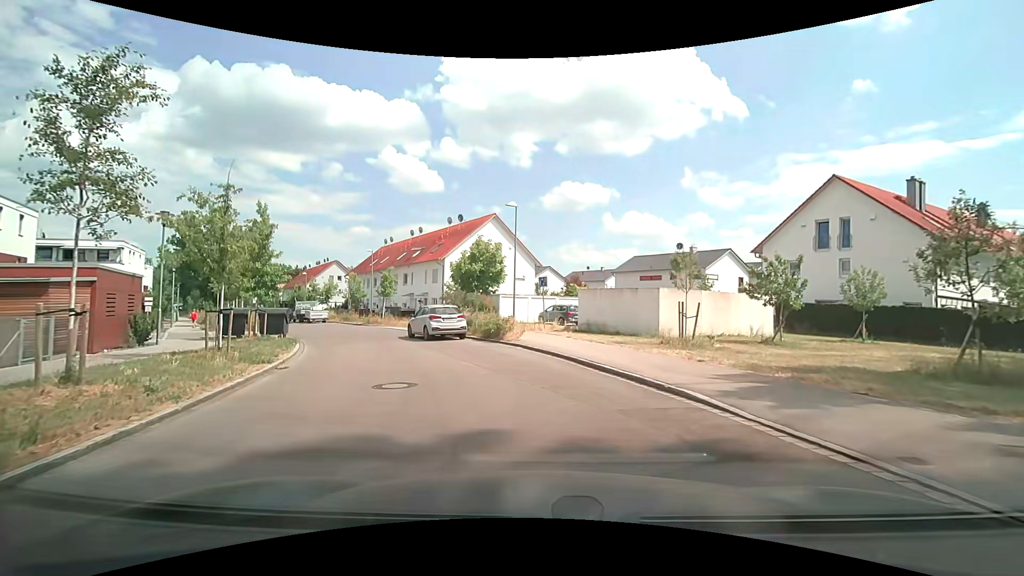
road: residential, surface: asphalt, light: Day
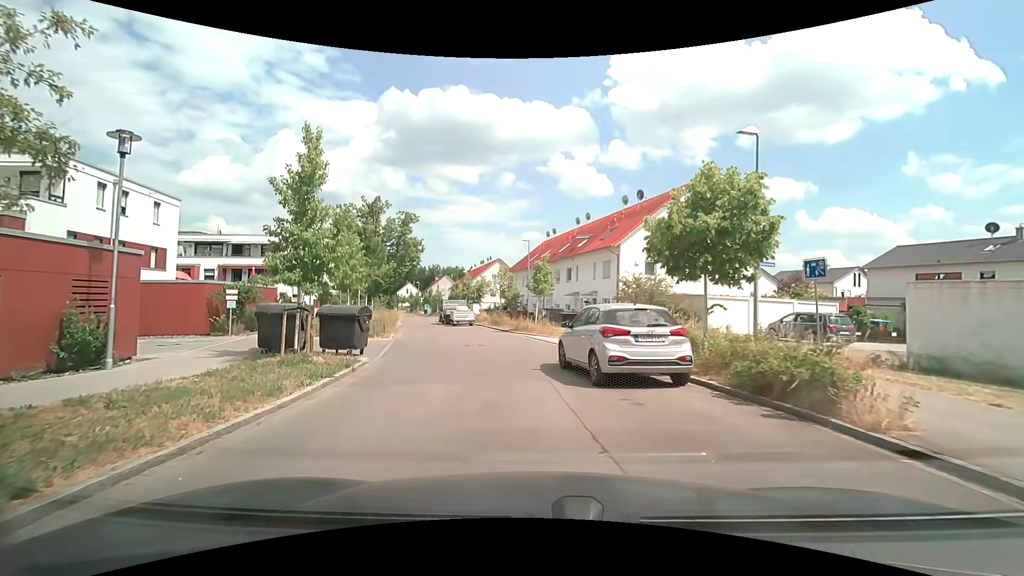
(-2.0, +11.7) m; -18°
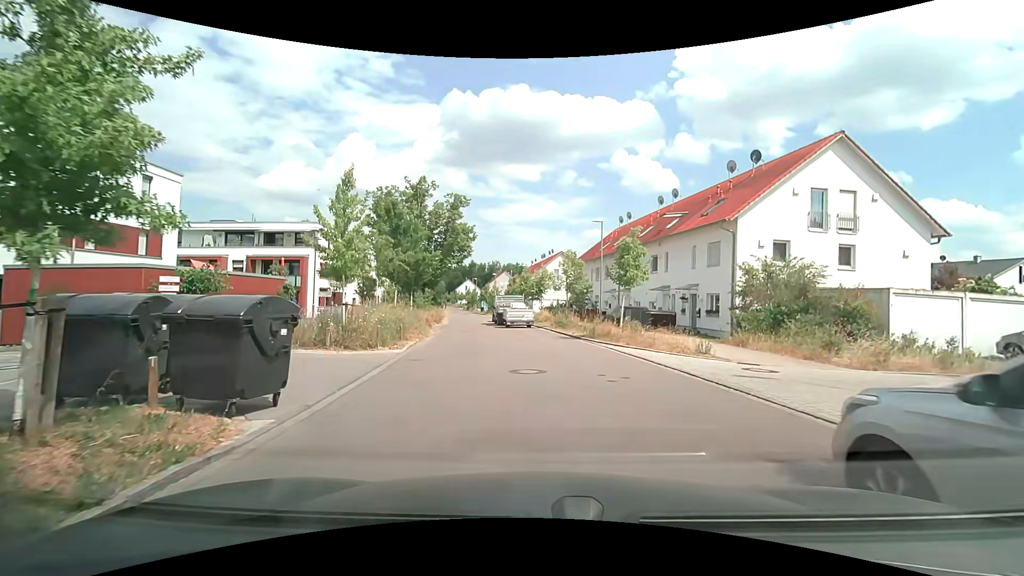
(-0.8, +8.6) m; -8°
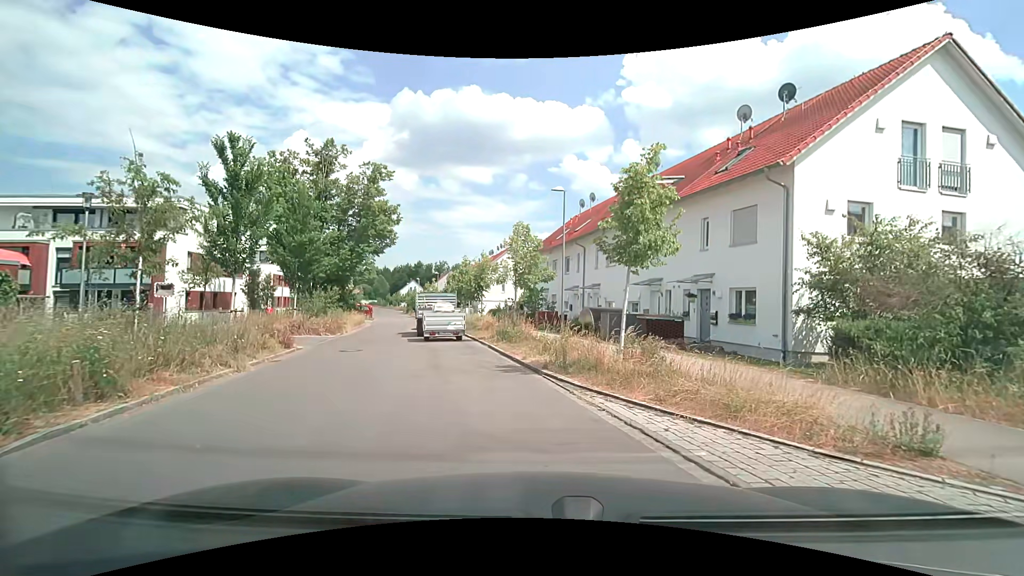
(+0.5, +10.6) m; +6°
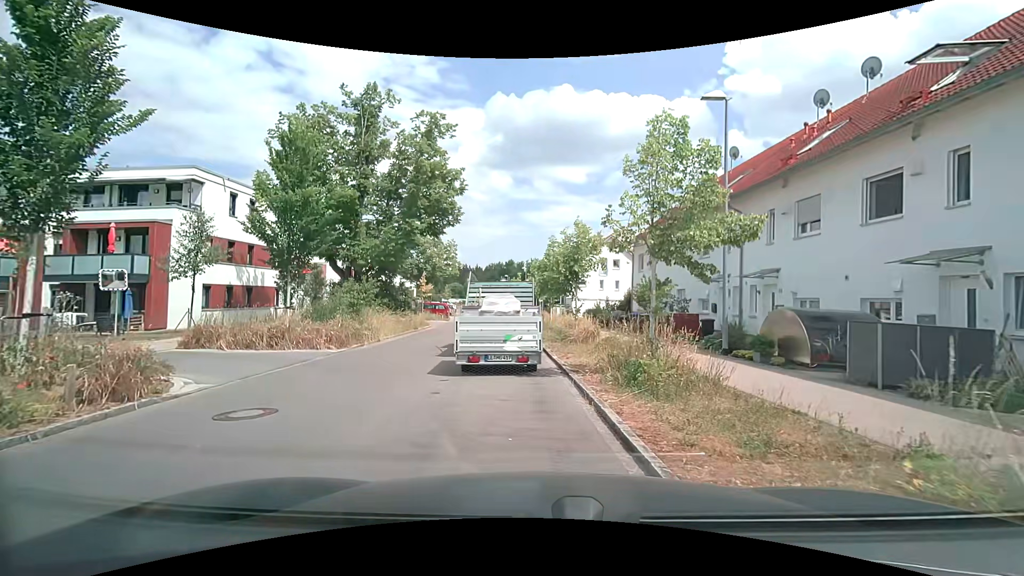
(-0.9, +10.8) m; -12°
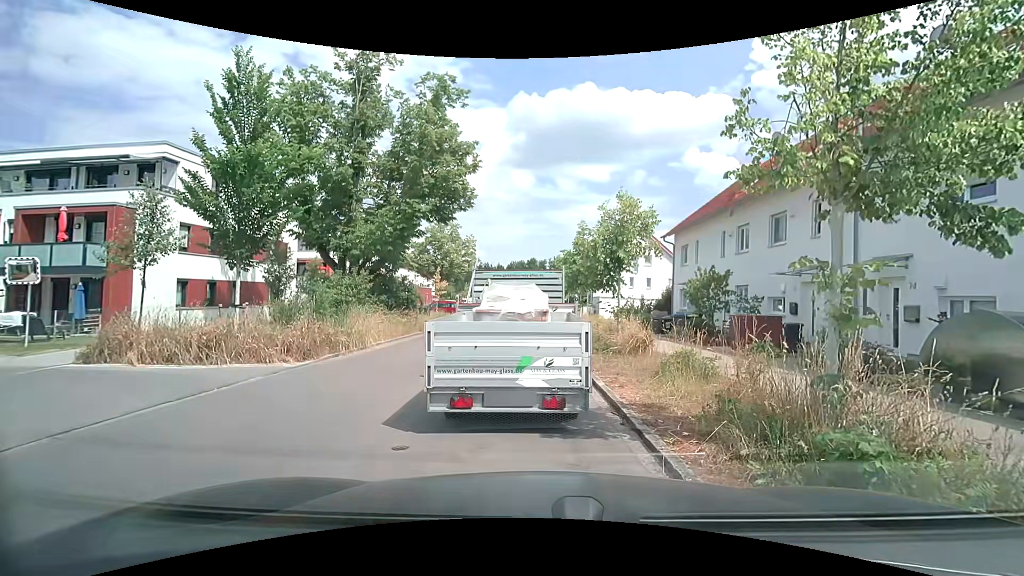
(-0.1, +4.4) m; -2°
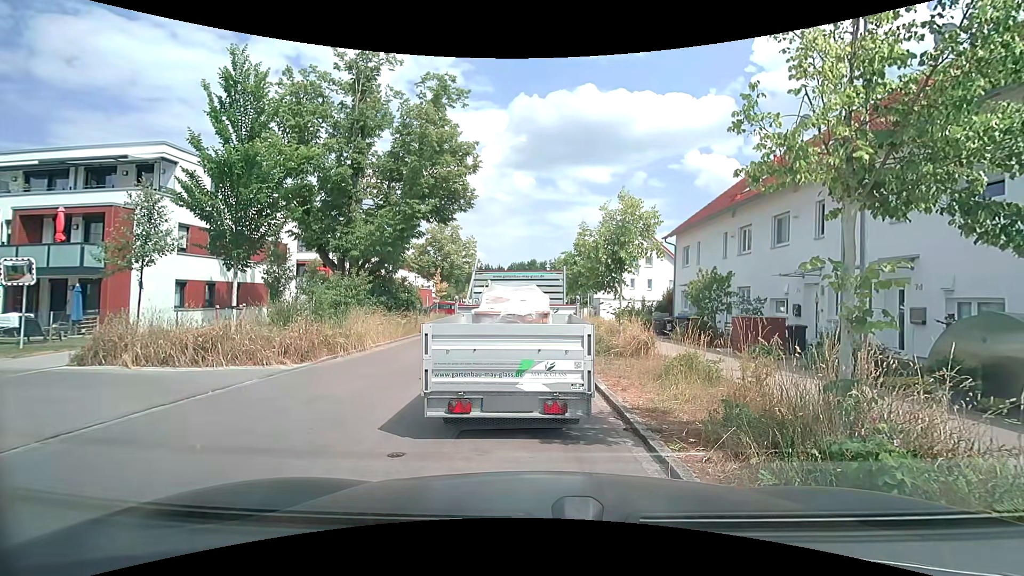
(0.0, +0.2) m; 0°
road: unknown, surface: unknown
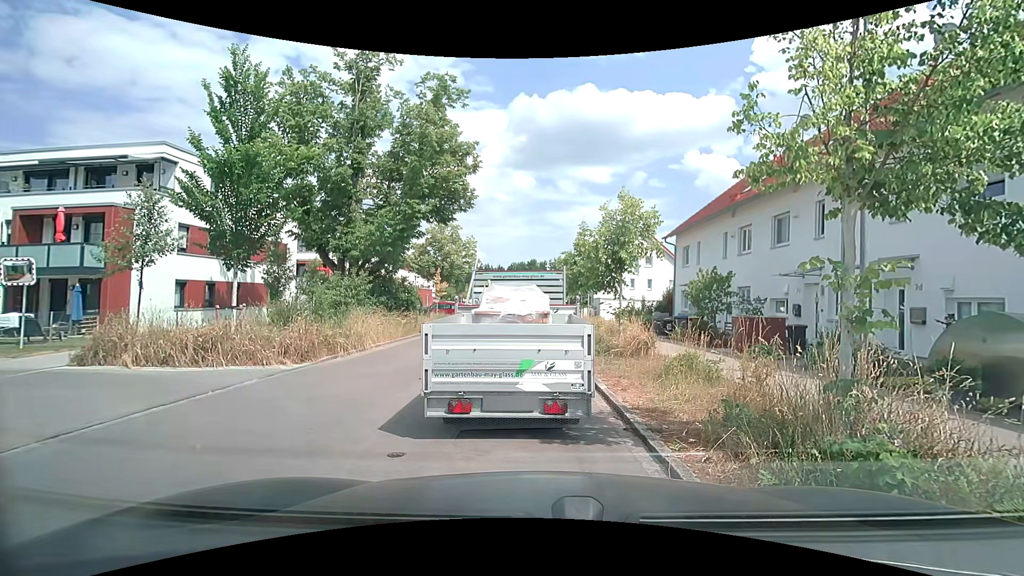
(0.0, 0.0) m; 0°
